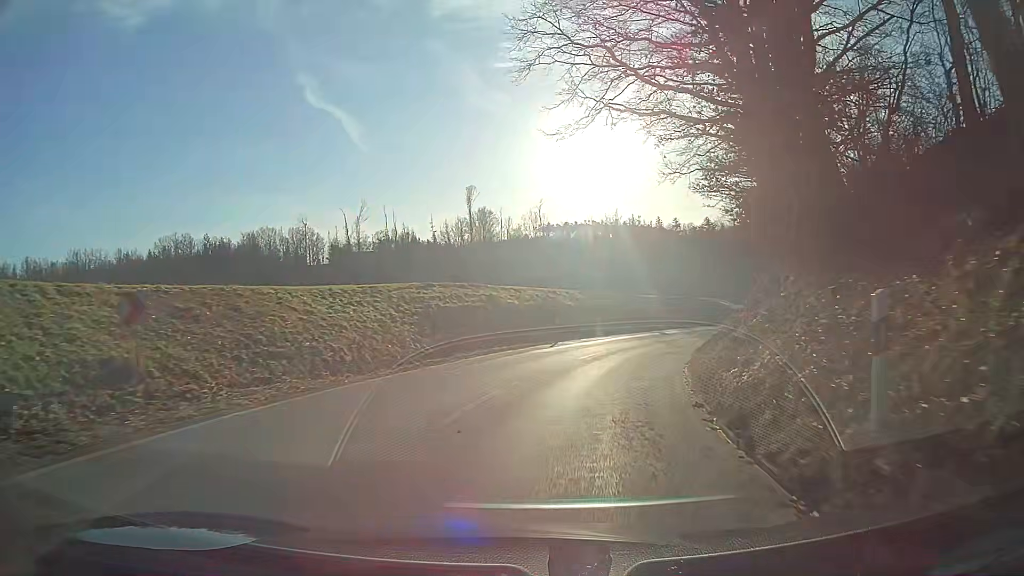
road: tertiary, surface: asphalt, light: Day
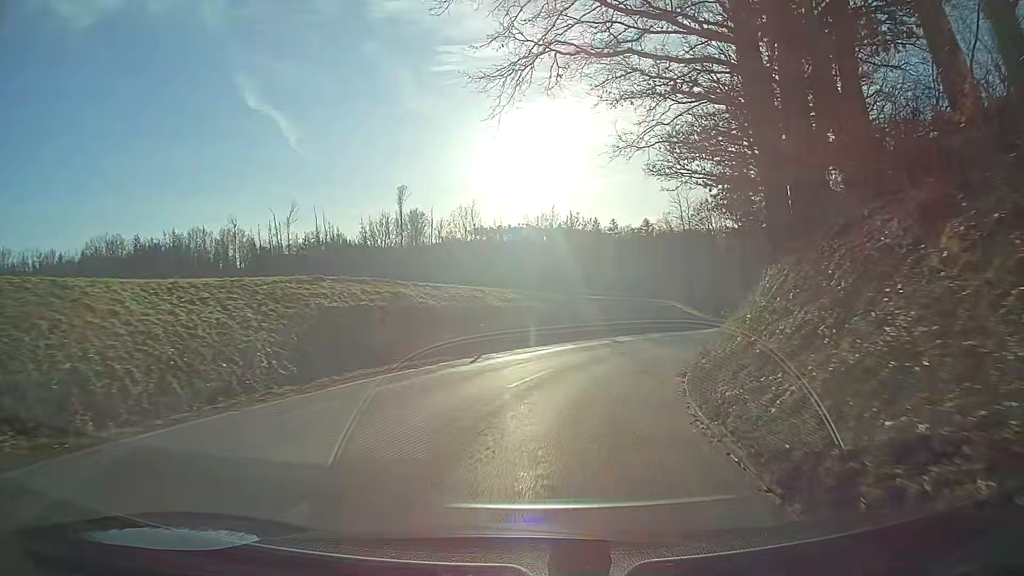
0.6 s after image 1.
(+0.3, +7.2) m; +5°
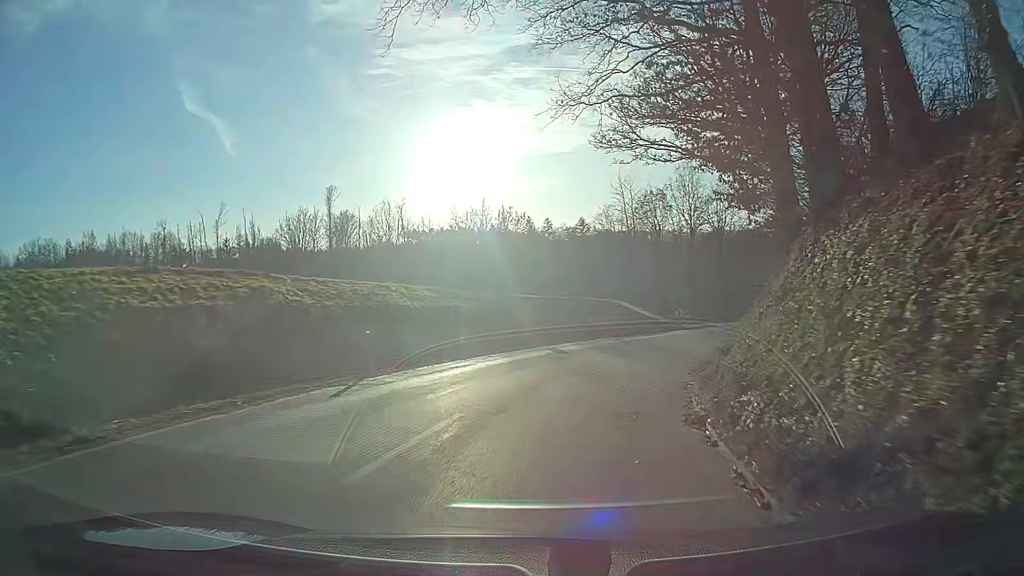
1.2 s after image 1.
(+0.4, +7.2) m; +6°
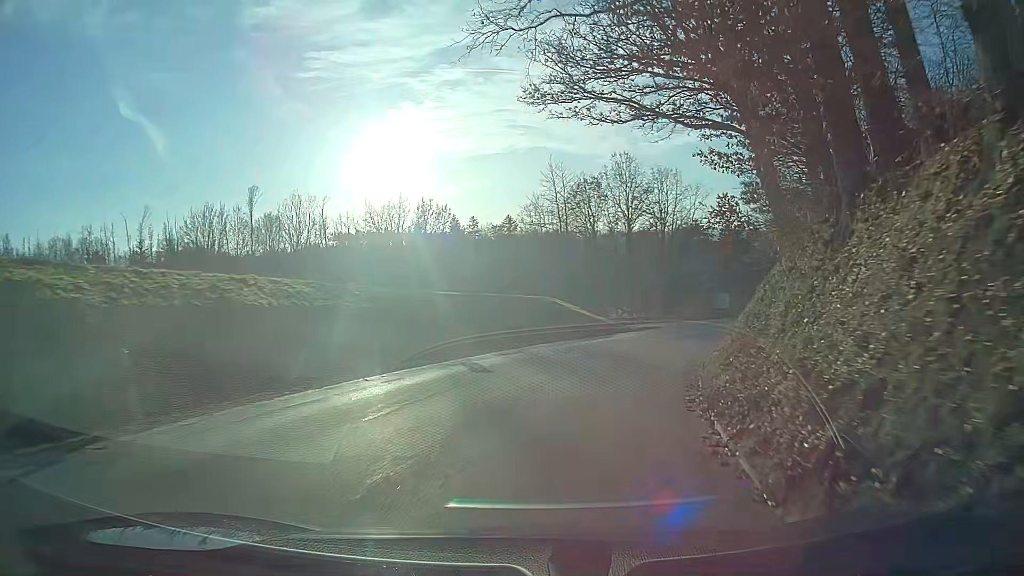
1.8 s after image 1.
(+0.4, +7.2) m; +6°
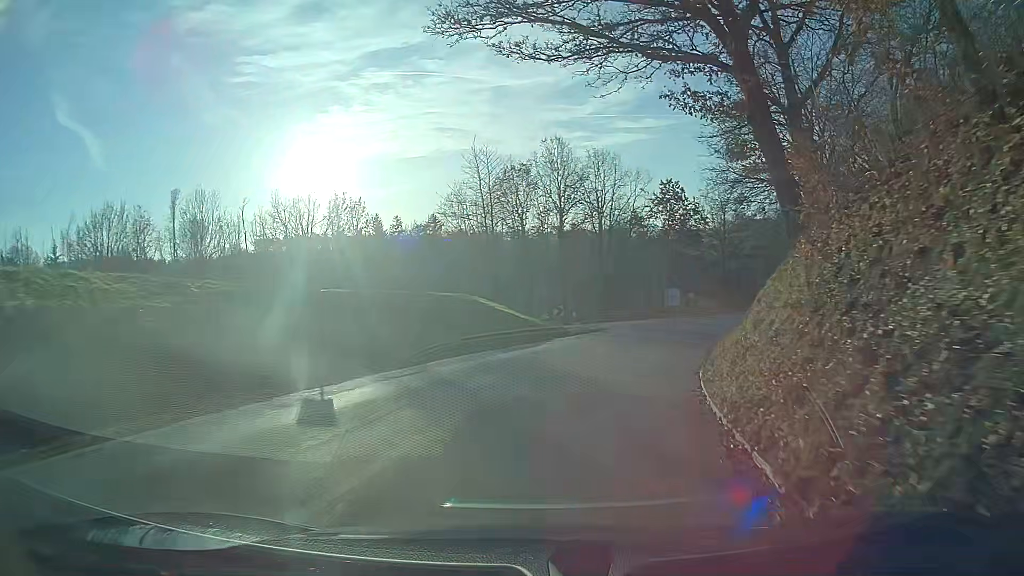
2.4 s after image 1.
(+0.3, +7.2) m; +5°
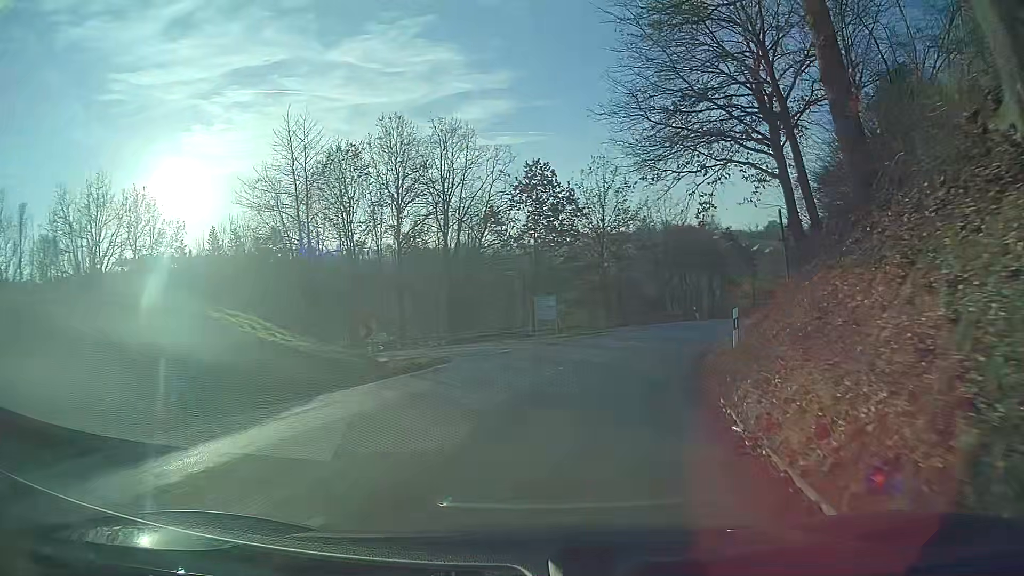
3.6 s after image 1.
(+1.5, +14.3) m; +12°
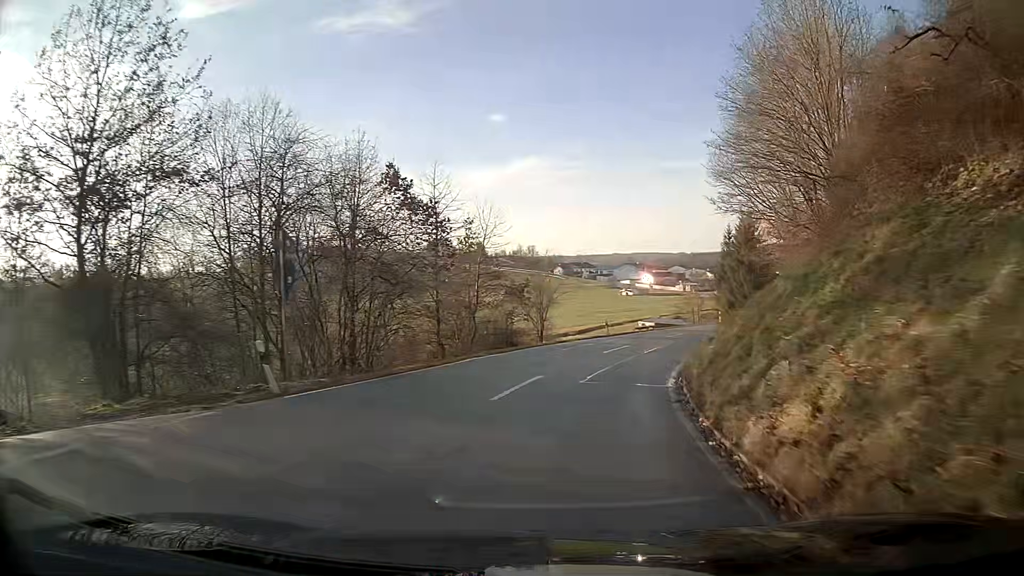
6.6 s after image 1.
(+10.2, +35.5) m; +30°
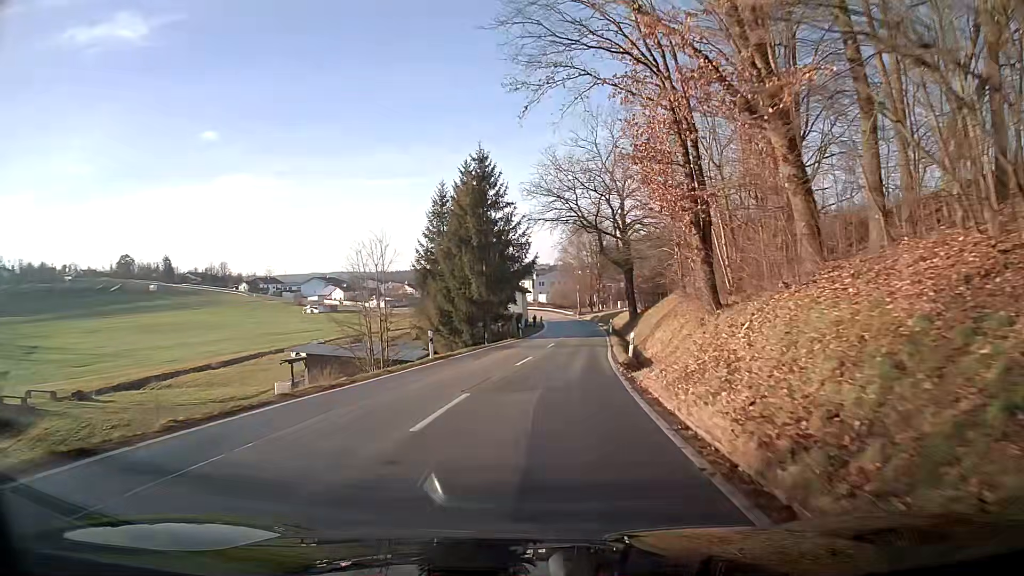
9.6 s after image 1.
(+9.0, +37.3) m; +23°
